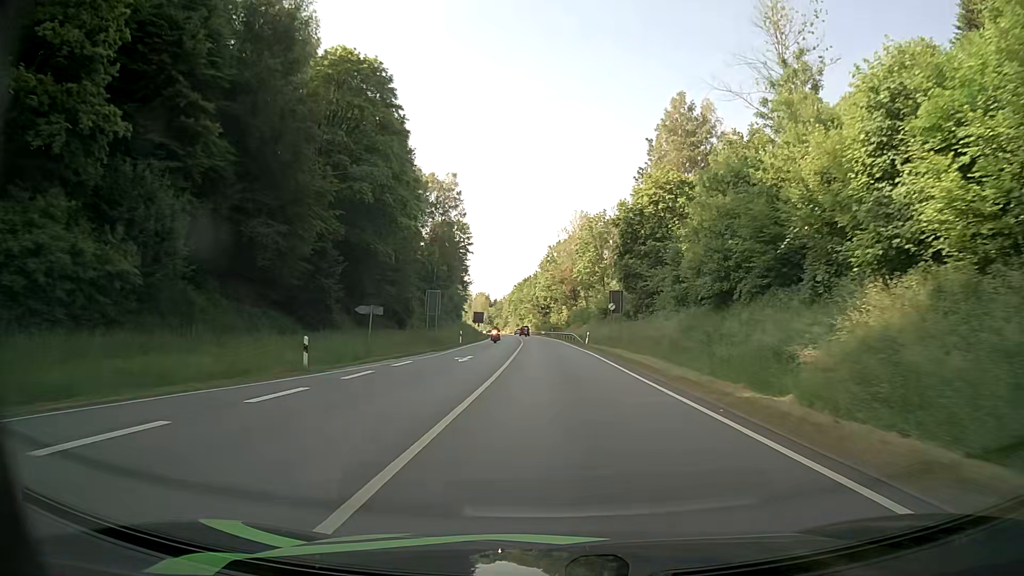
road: primary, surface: asphalt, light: Day
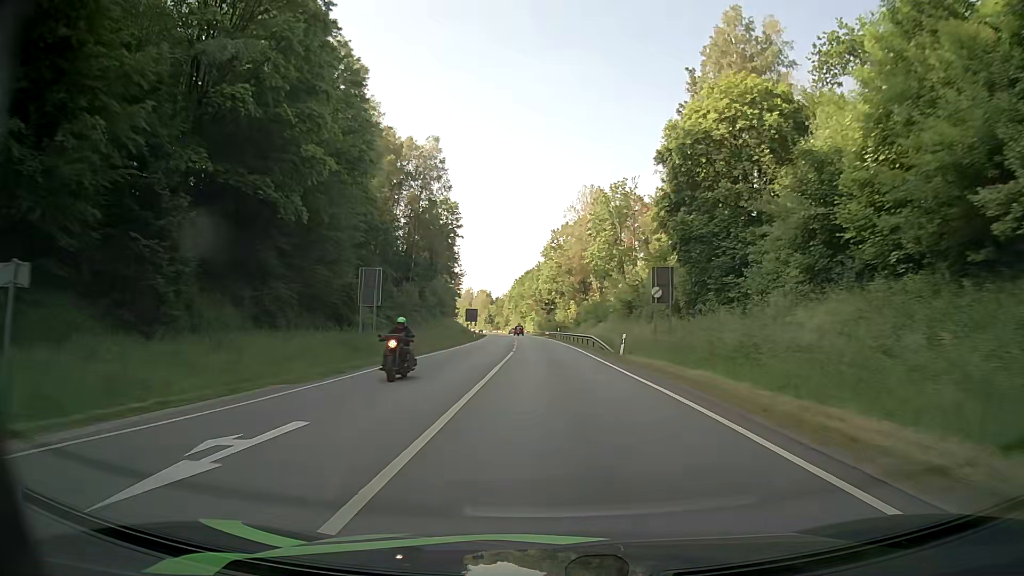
(-0.1, +22.3) m; 0°
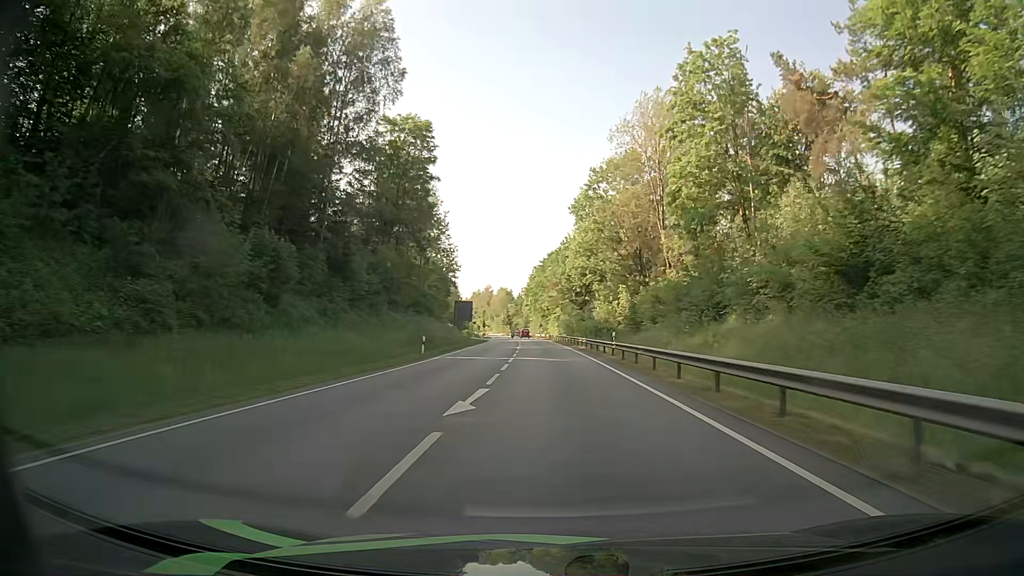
(-0.8, +45.3) m; -2°
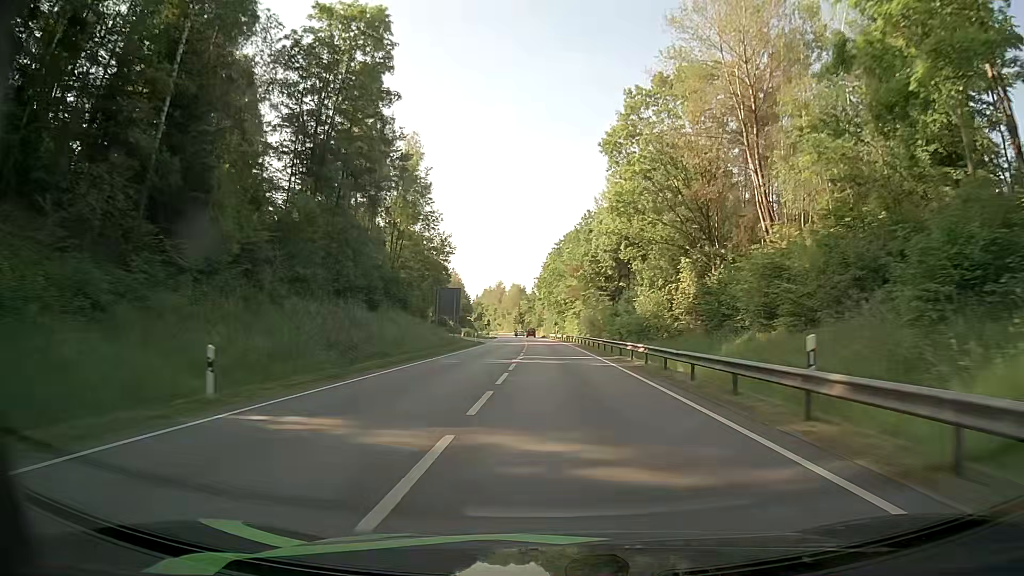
(-0.4, +24.7) m; -1°
